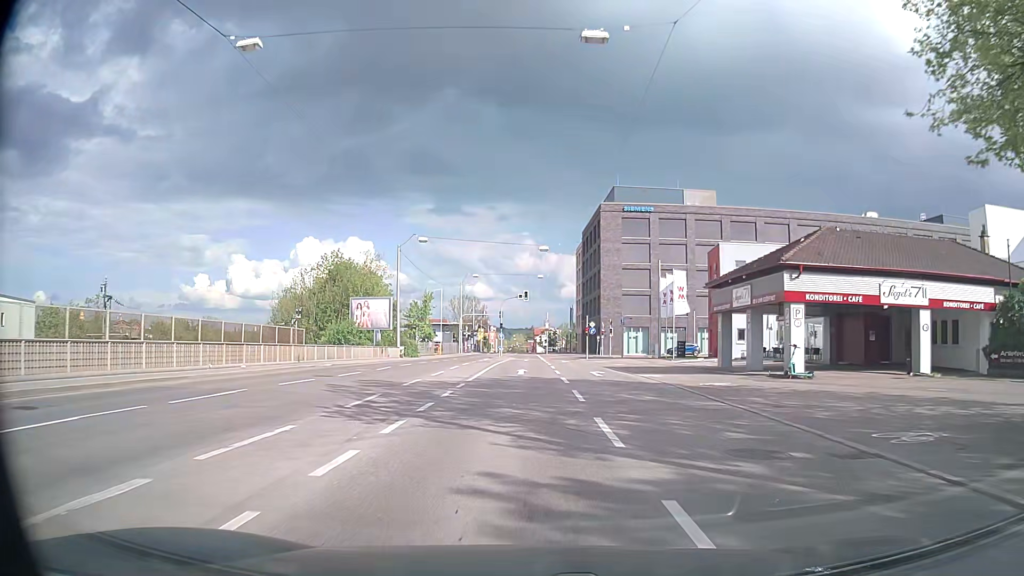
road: secondary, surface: asphalt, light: Day
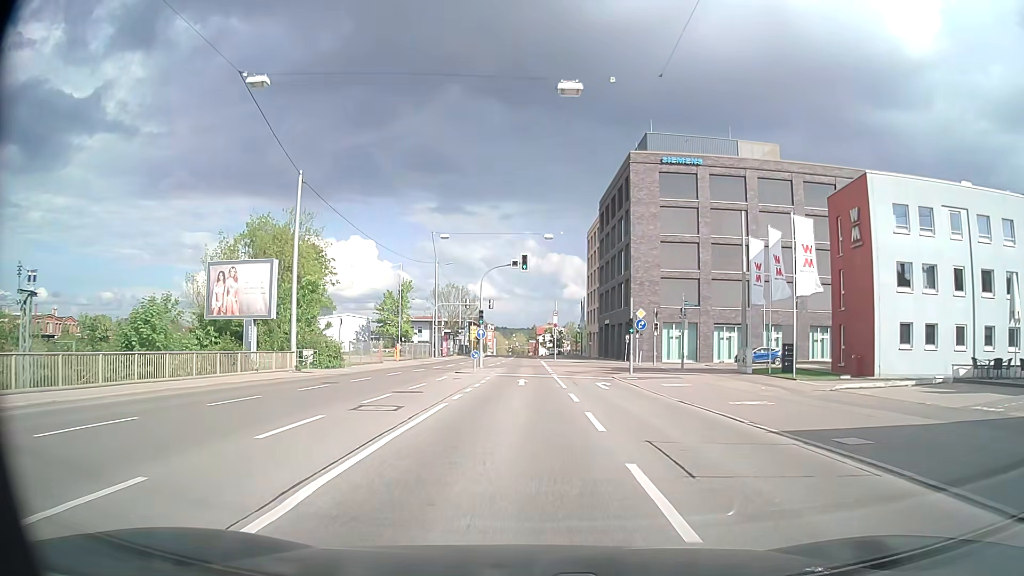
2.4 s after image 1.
(+0.3, +28.1) m; 0°
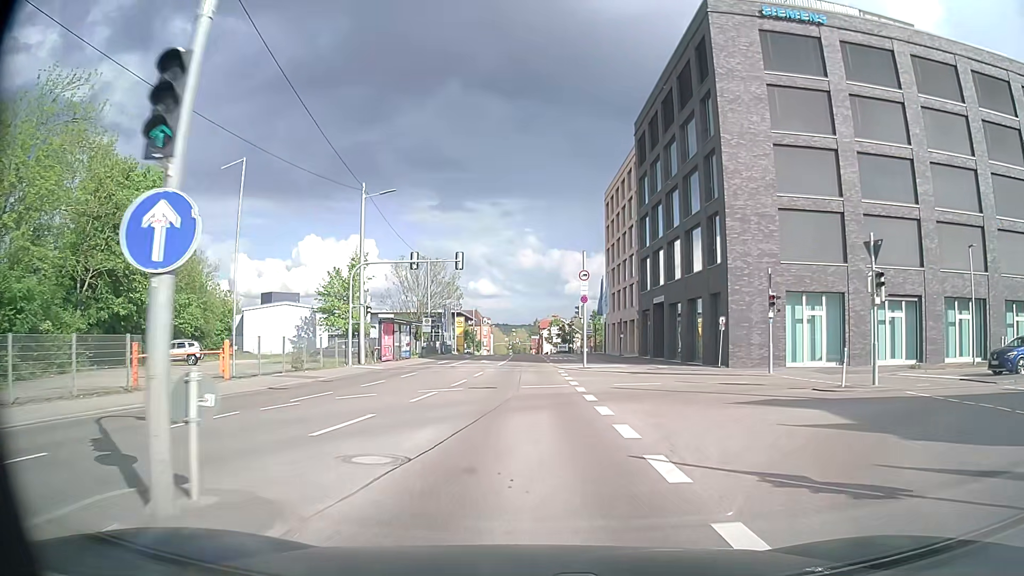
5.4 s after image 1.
(-0.2, +33.9) m; 0°
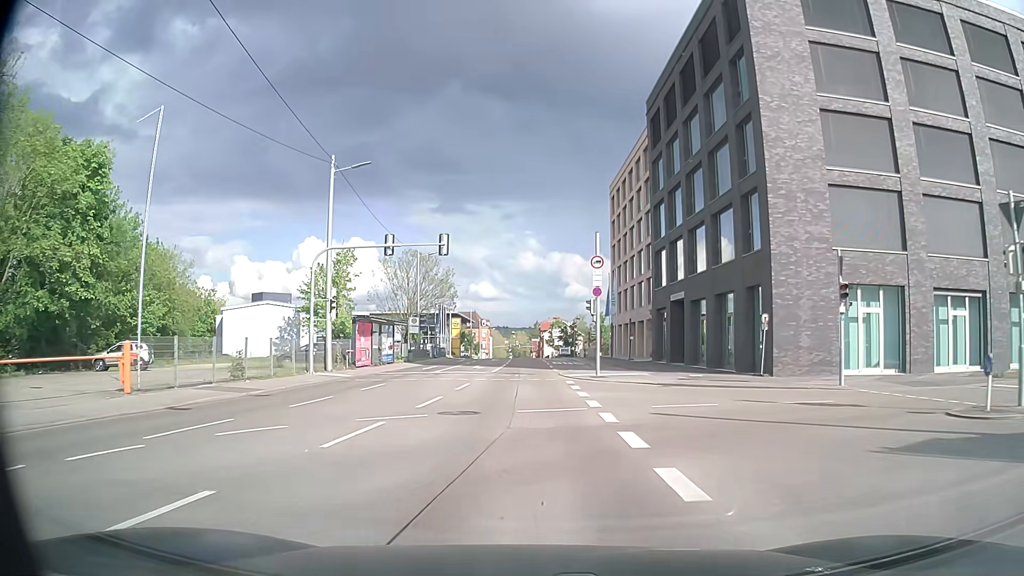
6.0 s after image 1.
(0.0, +6.8) m; -1°
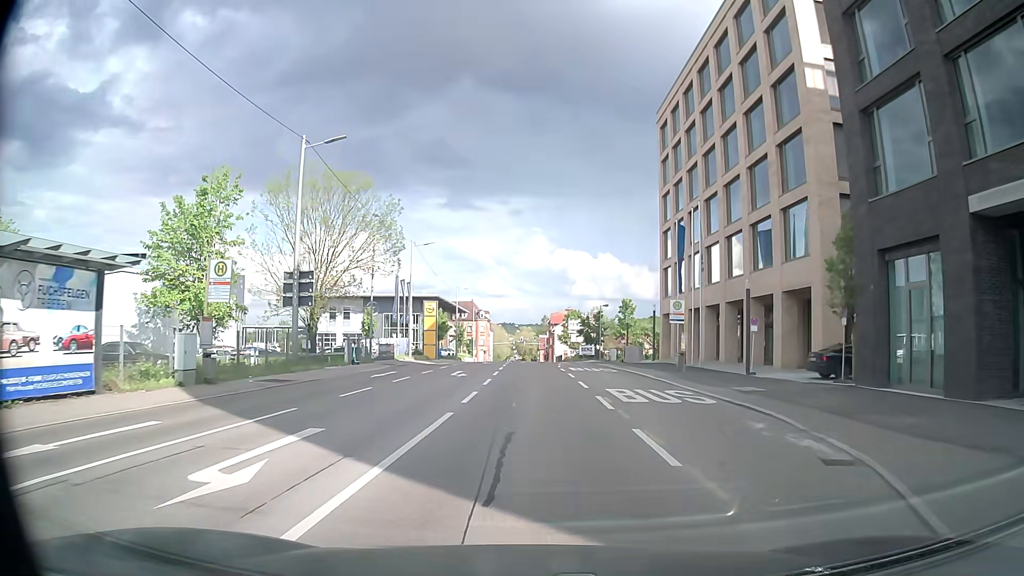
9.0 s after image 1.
(-0.1, +35.1) m; 0°
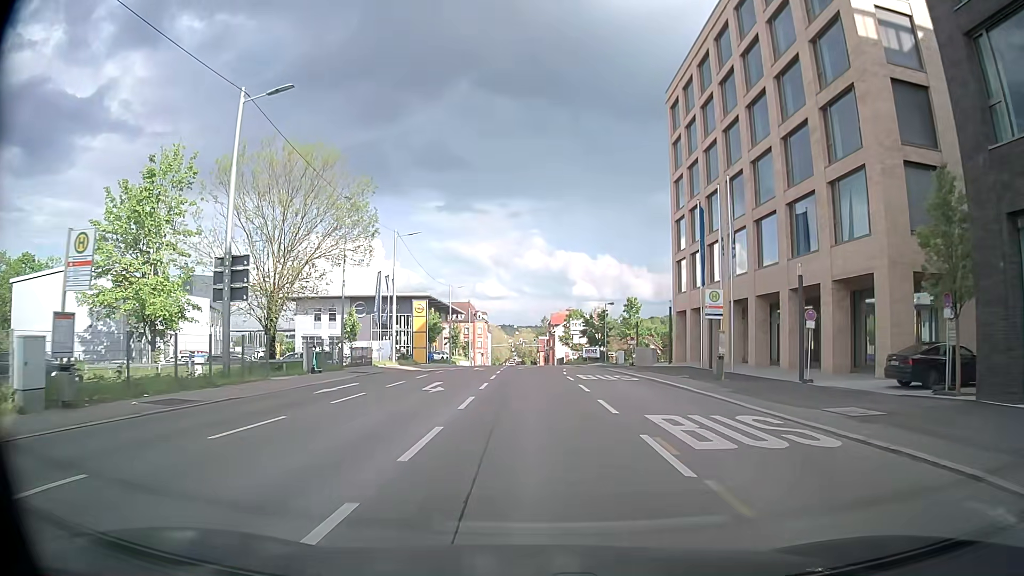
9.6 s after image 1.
(0.0, +6.8) m; -1°
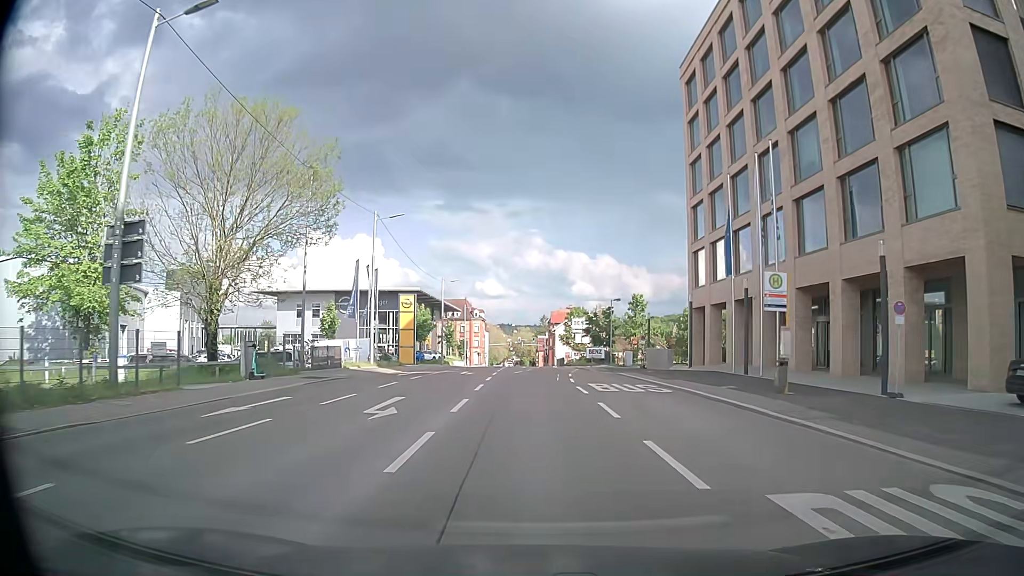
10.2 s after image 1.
(0.0, +6.7) m; -1°
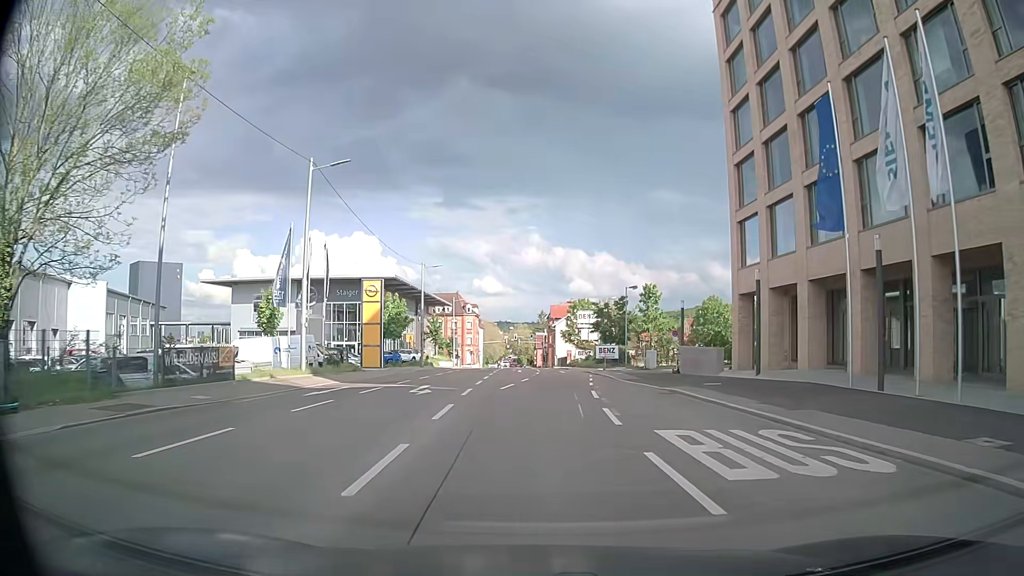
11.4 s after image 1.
(+0.3, +13.2) m; +2°
(0, +10) (0, +20) (+1, +30) (+1, +40) (+1, +50) (+1, +60) (+1, +70) (+1, +80) (+1, +90) (+1, +100) m
